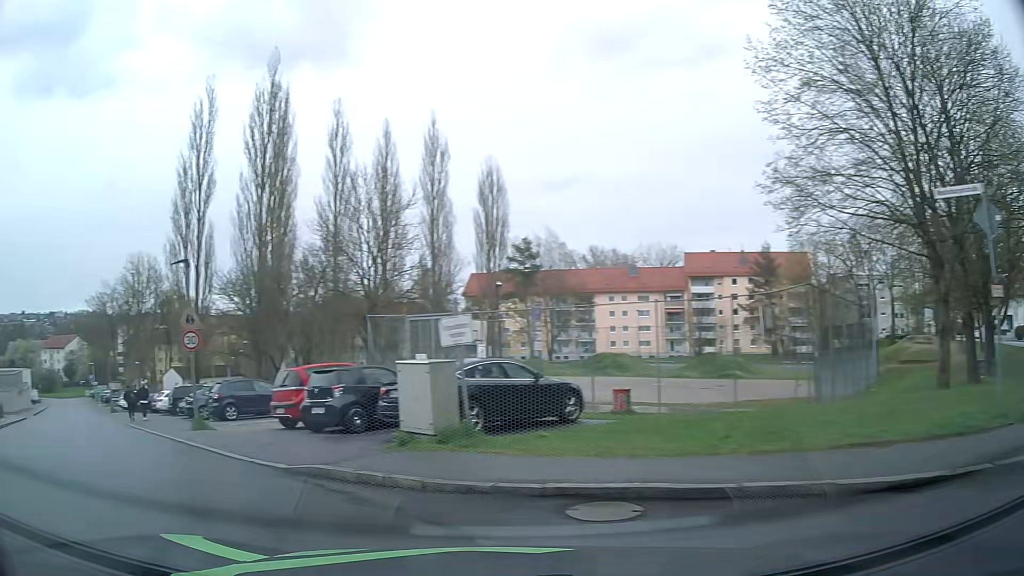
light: Day
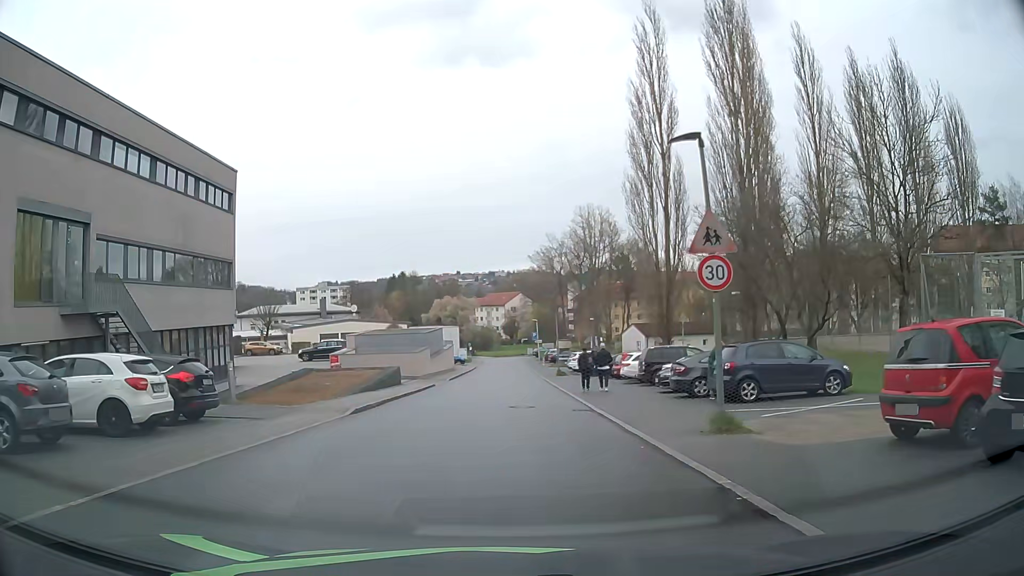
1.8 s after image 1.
(-4.1, +8.2) m; -40°
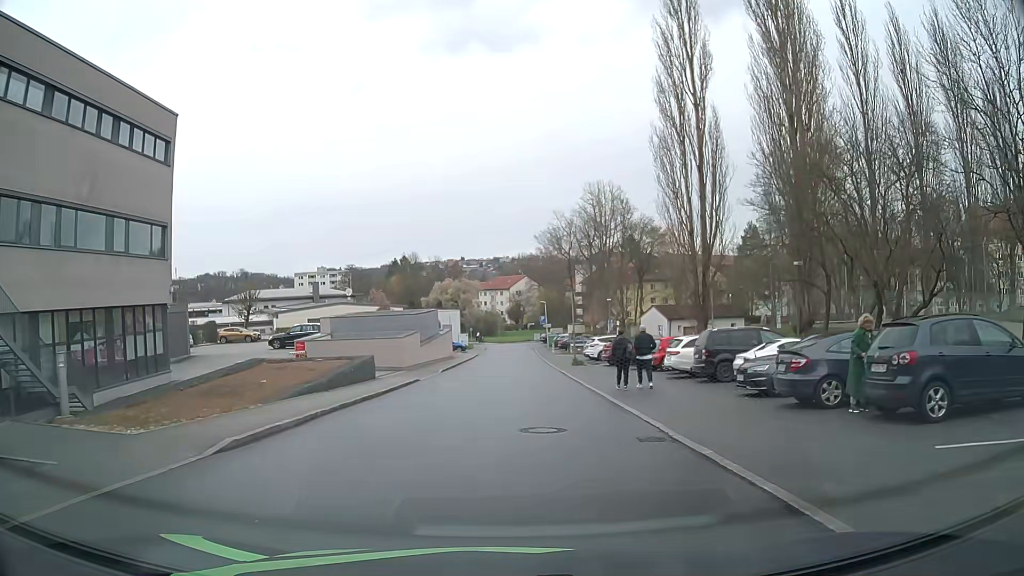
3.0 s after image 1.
(0.0, +8.4) m; 0°
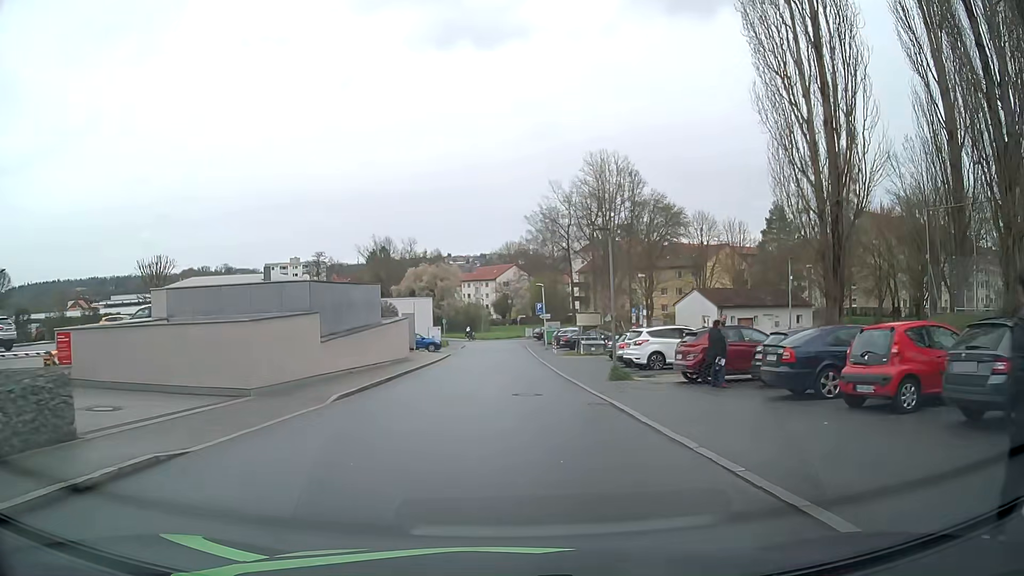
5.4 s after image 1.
(+0.2, +19.5) m; +1°
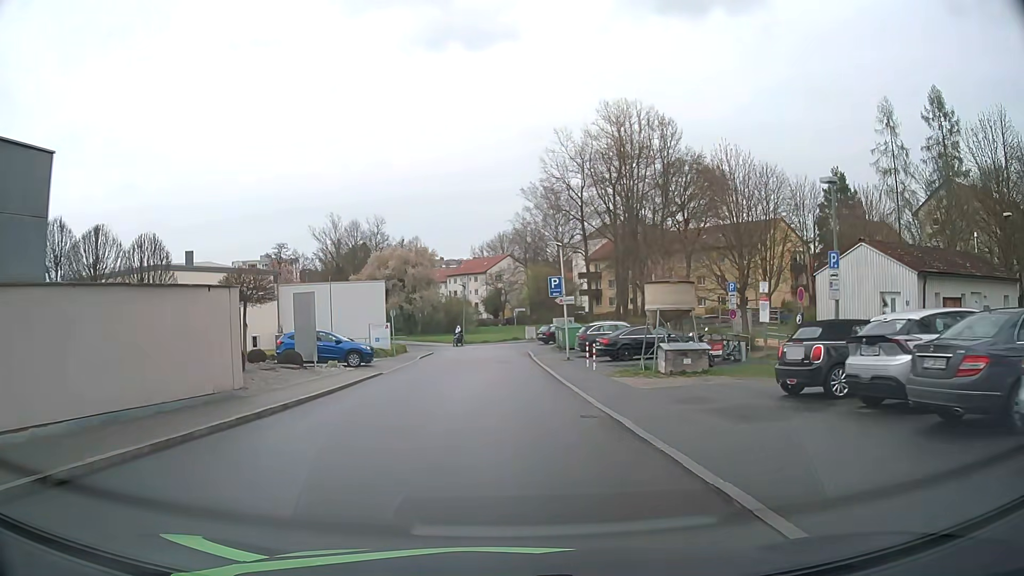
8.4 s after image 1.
(+0.2, +25.1) m; +1°
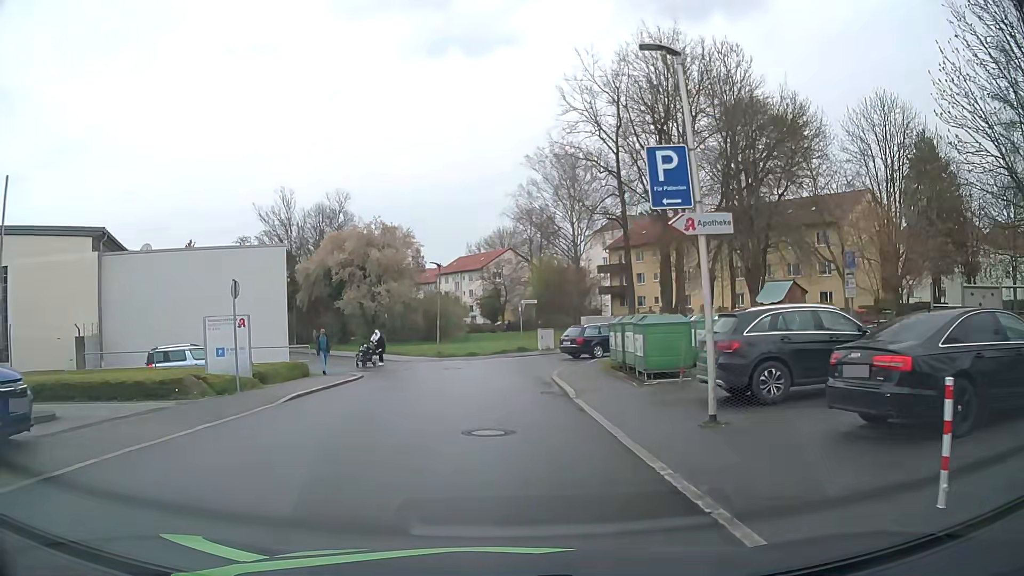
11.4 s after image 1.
(0.0, +22.1) m; 0°
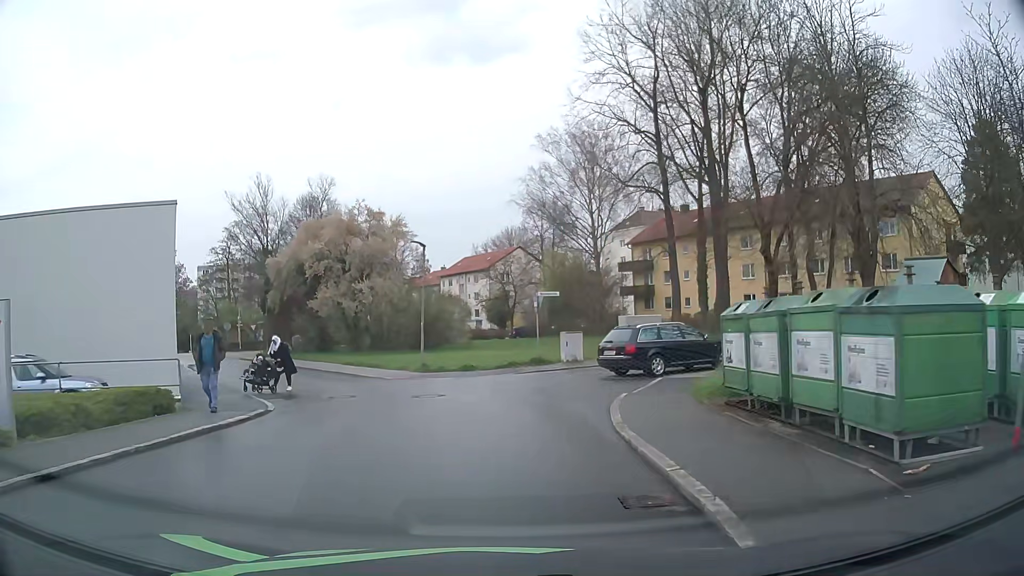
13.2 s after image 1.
(0.0, +10.1) m; 0°
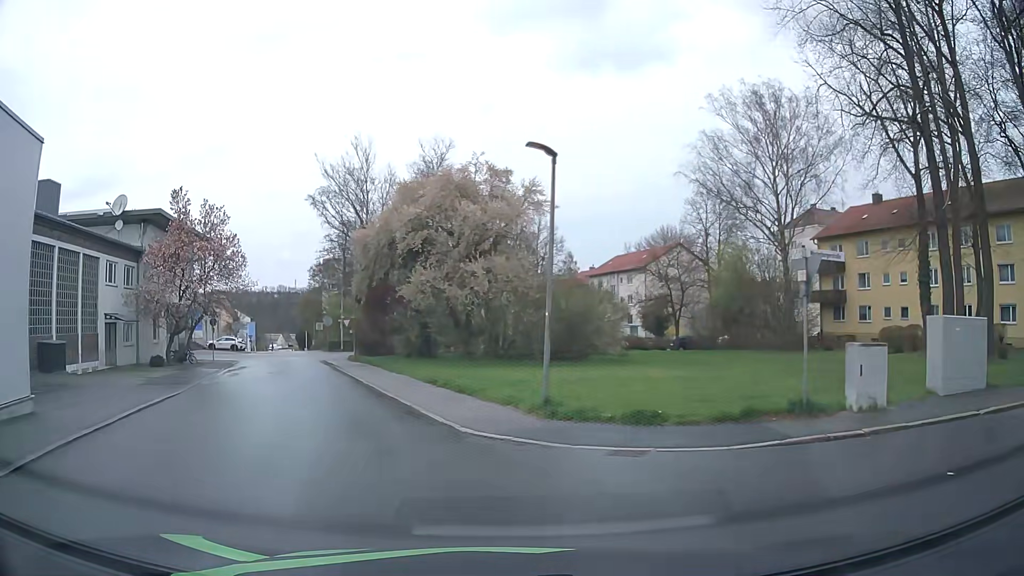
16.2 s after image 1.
(-1.2, +14.1) m; -13°
